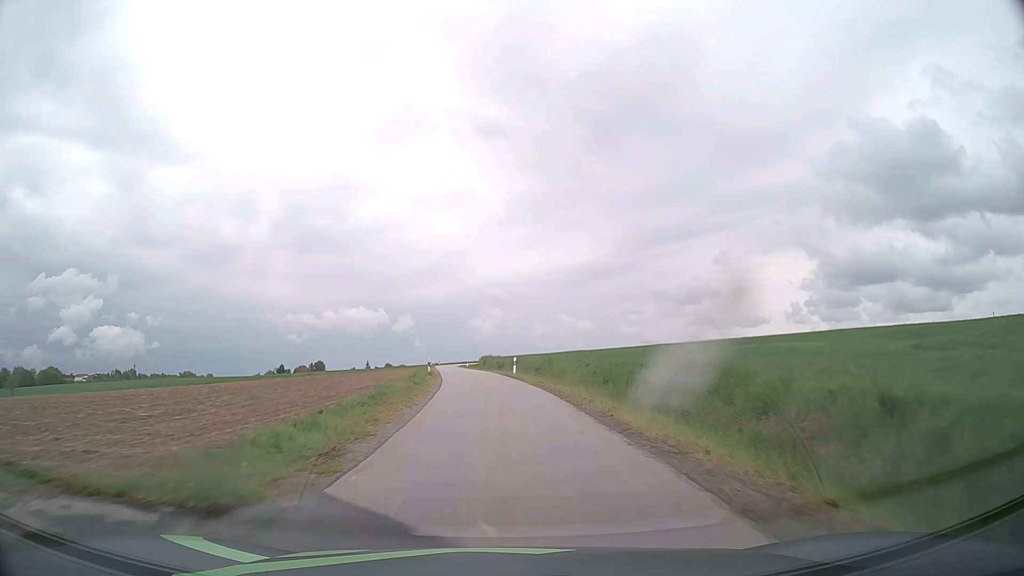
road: unclassified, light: Day
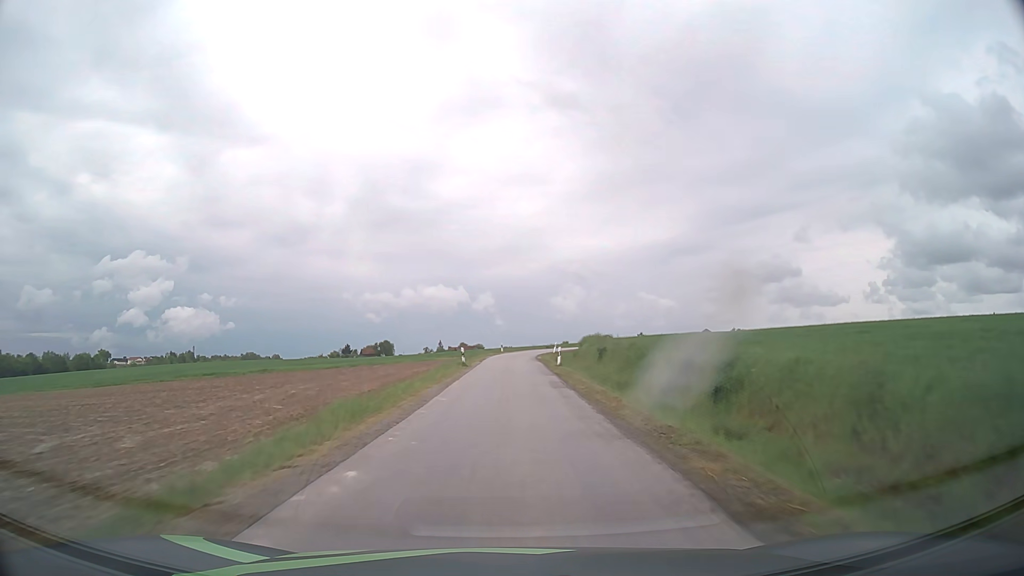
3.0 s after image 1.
(-3.6, +54.5) m; -7°
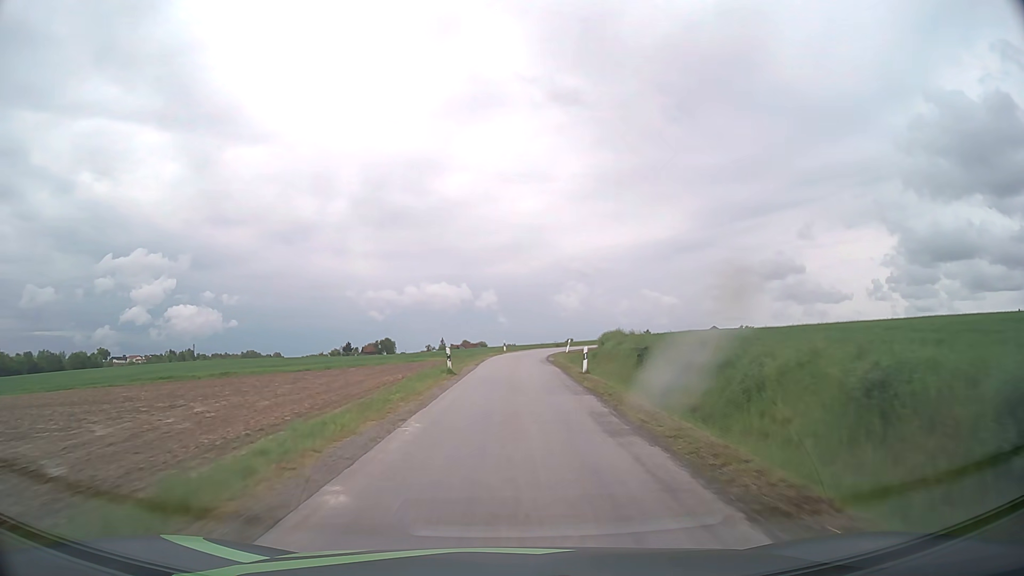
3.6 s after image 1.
(0.0, +10.0) m; 0°
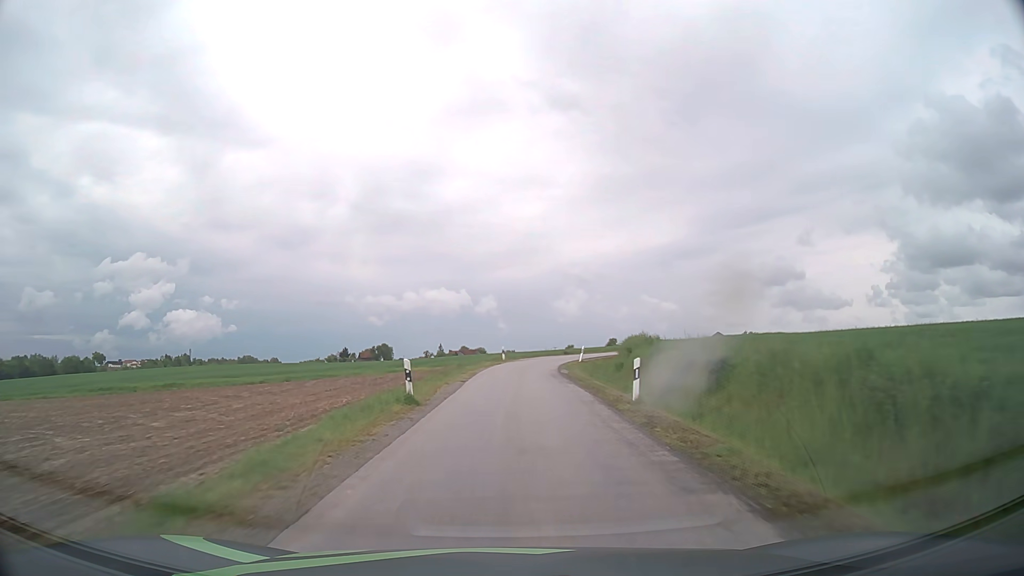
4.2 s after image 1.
(0.0, +9.7) m; 0°
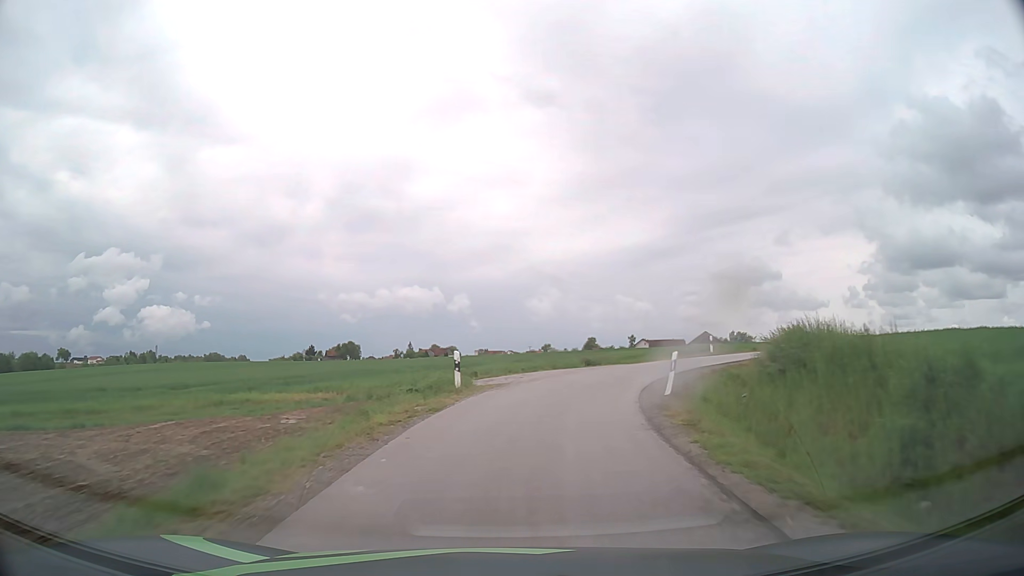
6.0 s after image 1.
(+0.2, +26.5) m; +2°
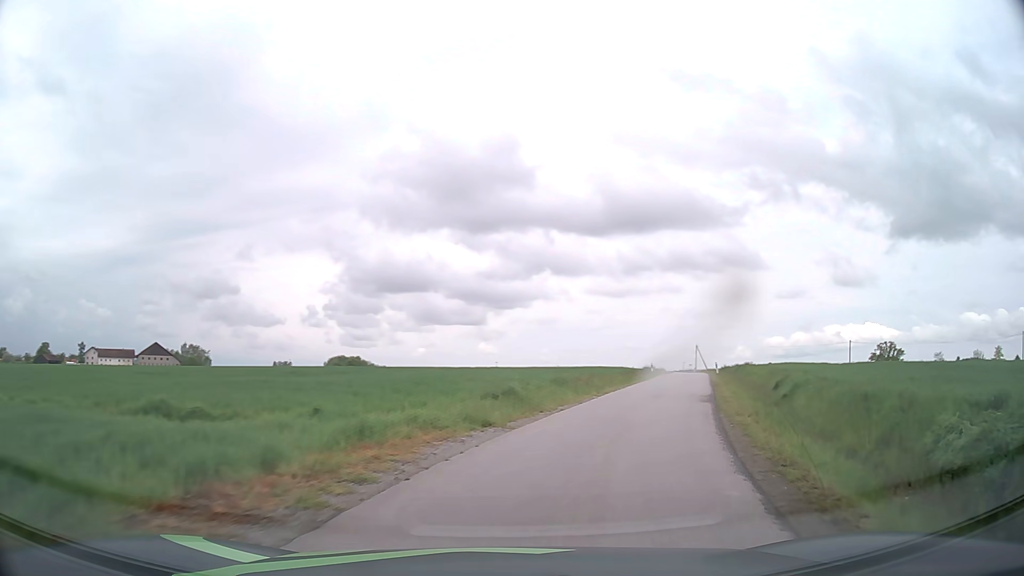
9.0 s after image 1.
(+11.6, +33.3) m; +46°
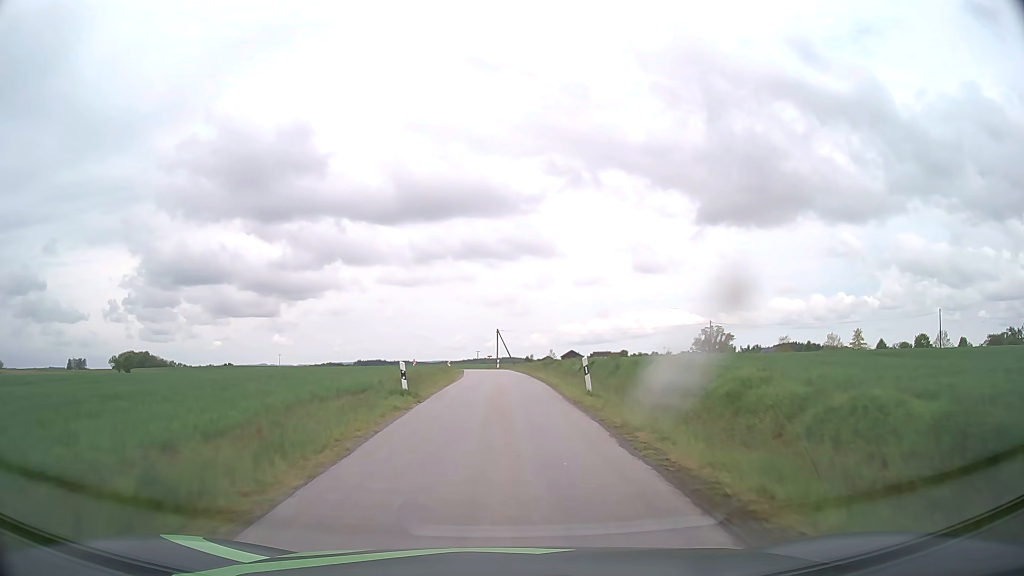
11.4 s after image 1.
(+7.9, +31.2) m; +19°
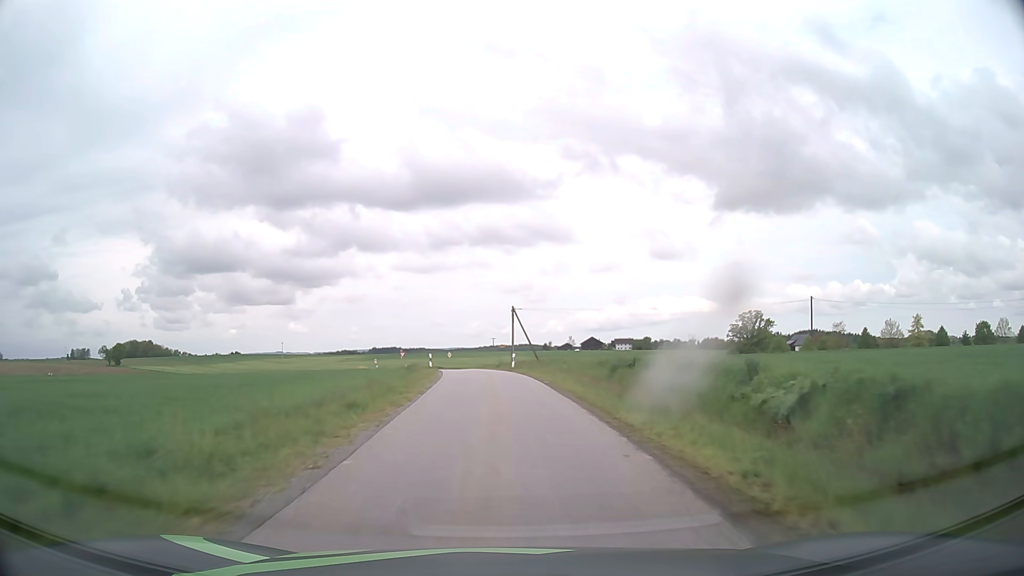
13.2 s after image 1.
(-0.3, +28.2) m; -1°
(0, +10) (0, +20) (-1, +30) (-2, +40) (-3, +50) (-5, +60) (-9, +69) (-14, +77) (-23, +81) (-32, +77) m
